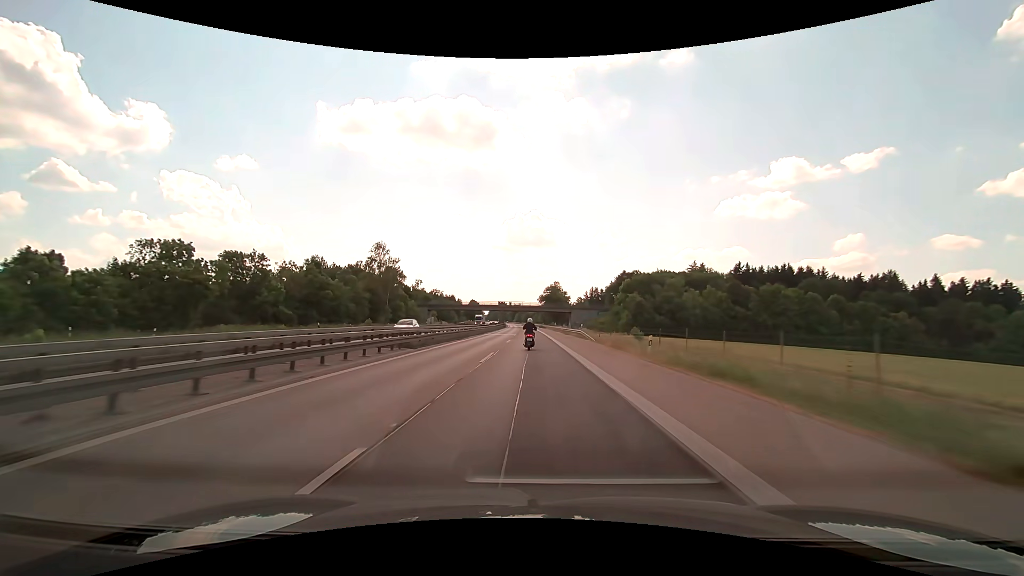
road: motorway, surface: asphalt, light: Day
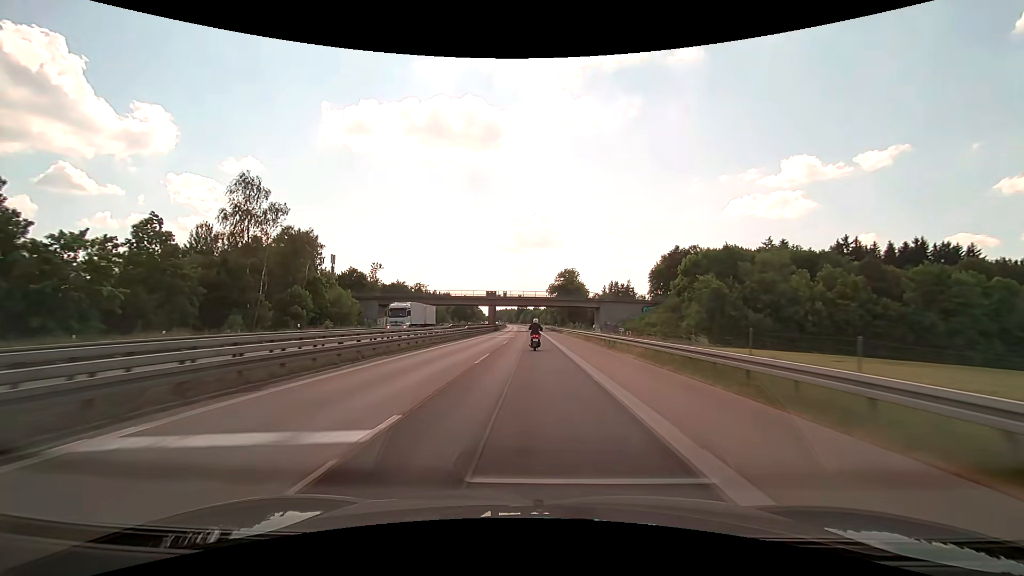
(-0.2, +54.3) m; -1°
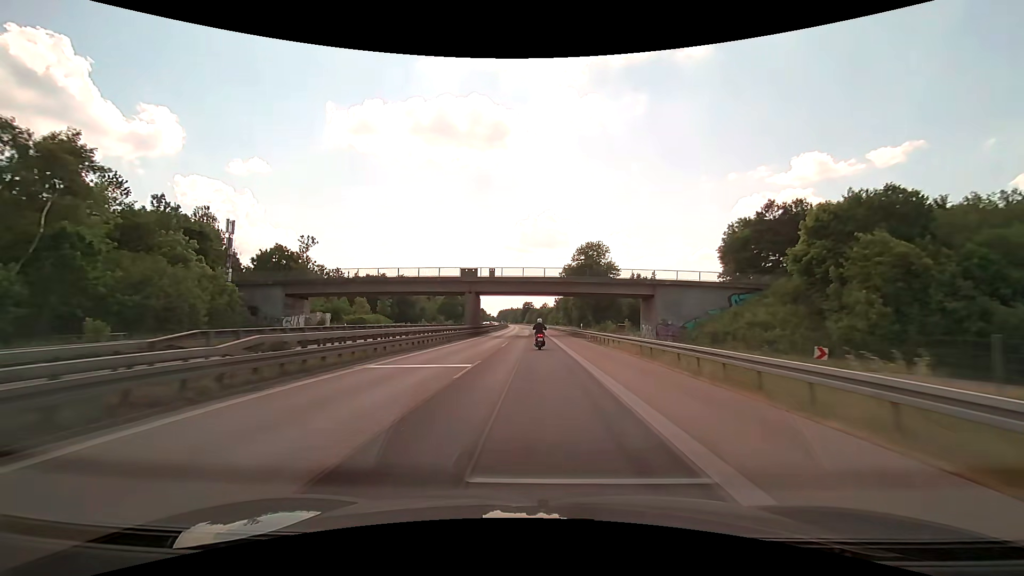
(-0.2, +40.4) m; -1°
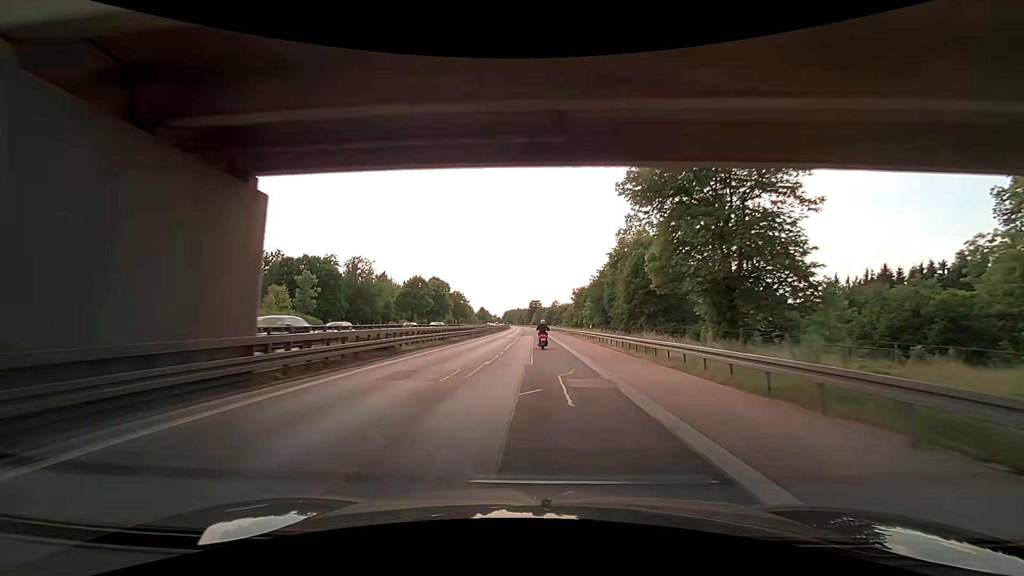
(-0.6, +53.8) m; -1°
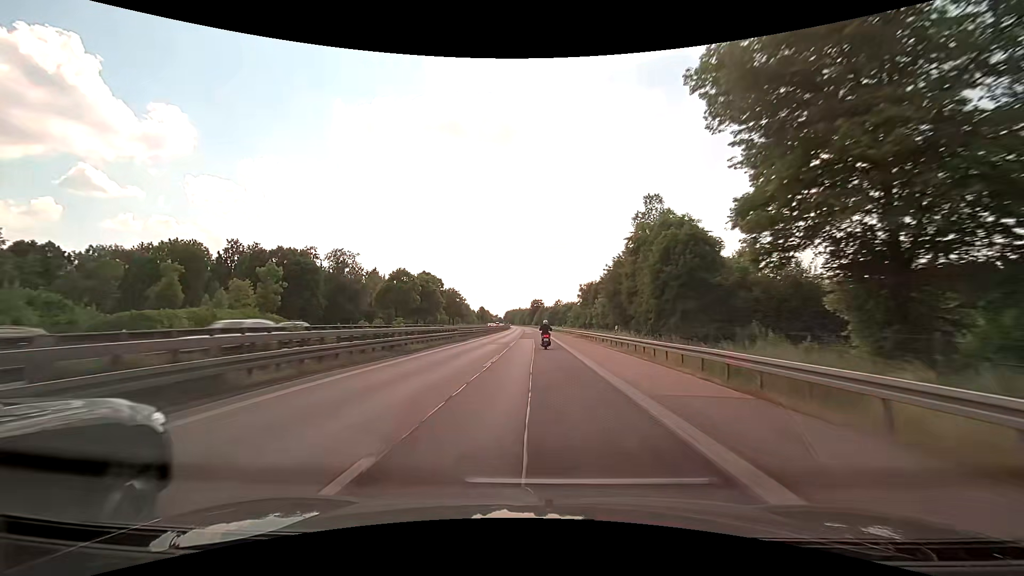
(-0.1, +13.6) m; 0°
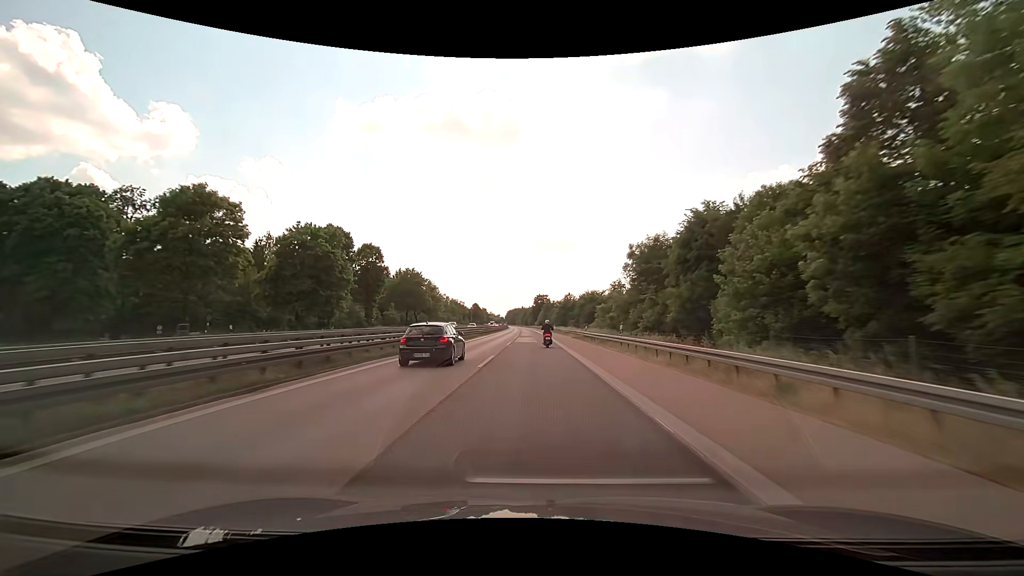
(-0.2, +55.0) m; 0°
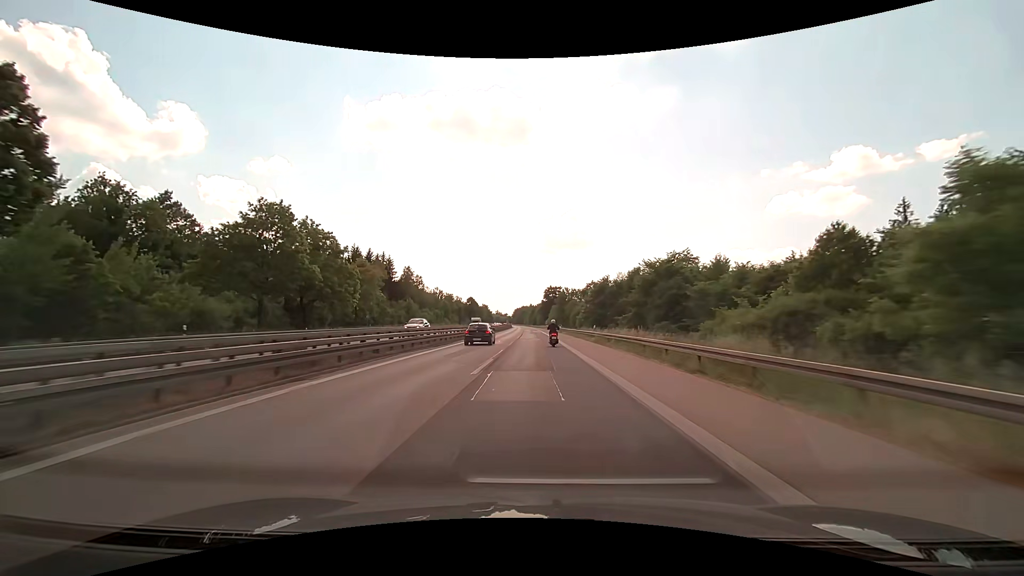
(-0.6, +56.2) m; -1°
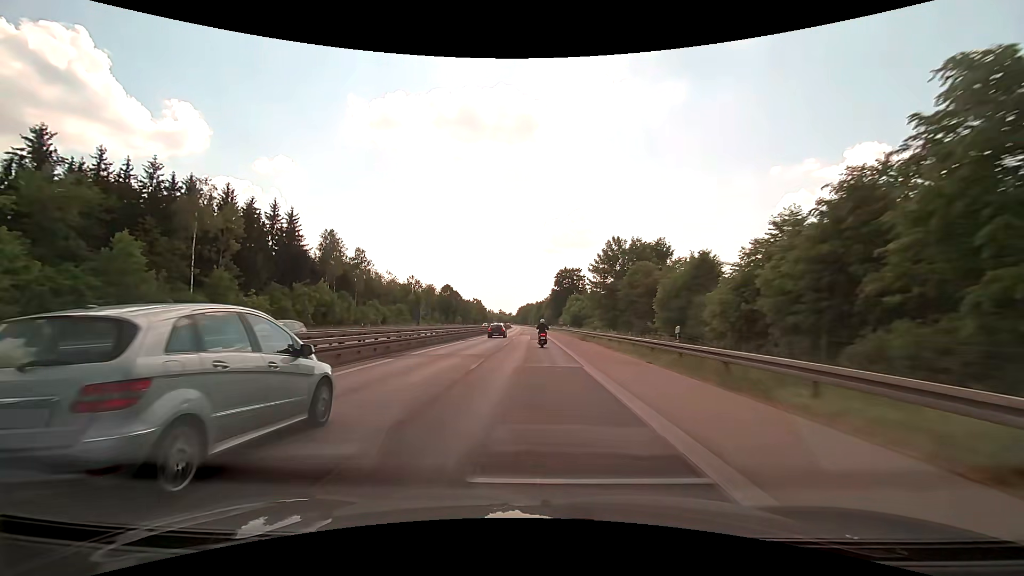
(-0.4, +71.2) m; -1°
(0, +10) (0, +20) (0, +30) (0, +40) (0, +50) (-1, +60) (-1, +70) (-1, +80) (-1, +90) (-2, +100) m
